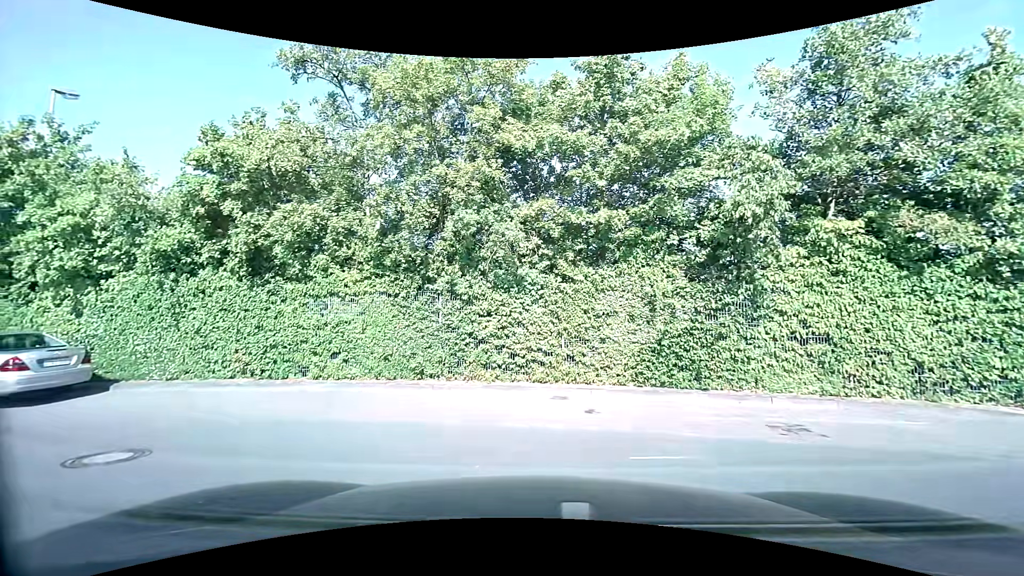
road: unclassified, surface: asphalt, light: Day
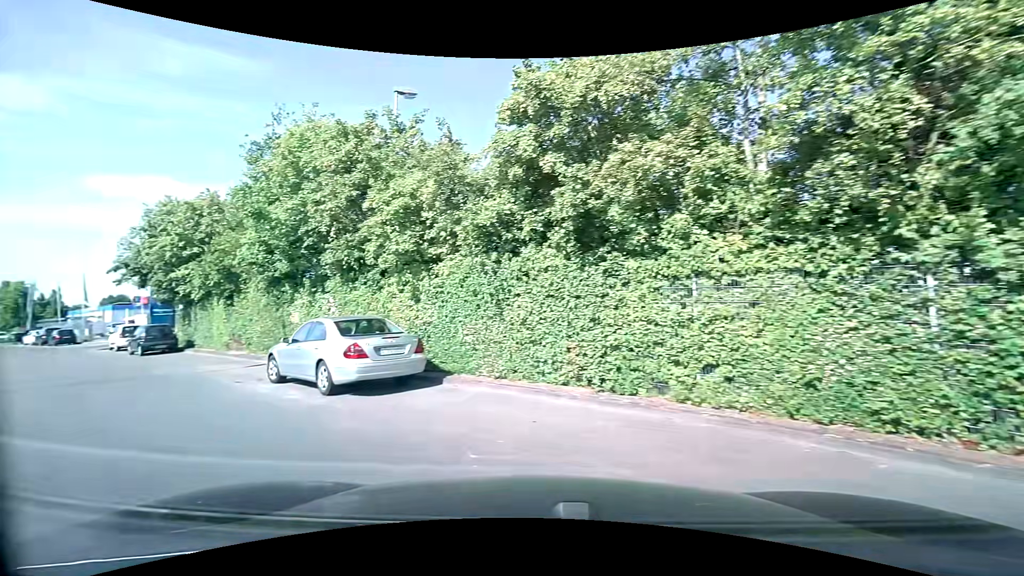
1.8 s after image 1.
(-1.0, +4.2) m; -29°
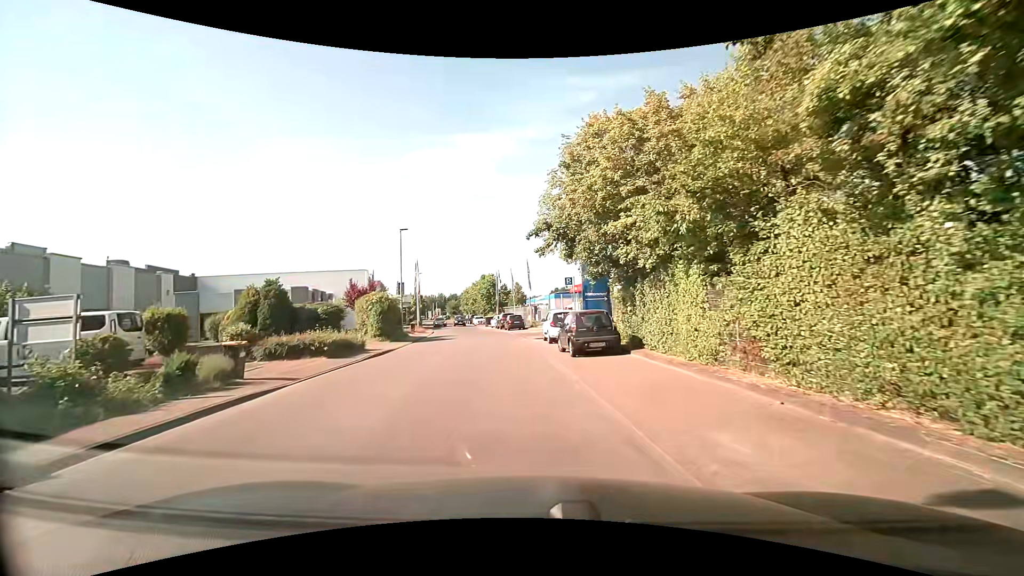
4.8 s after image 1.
(-7.6, +11.5) m; -47°
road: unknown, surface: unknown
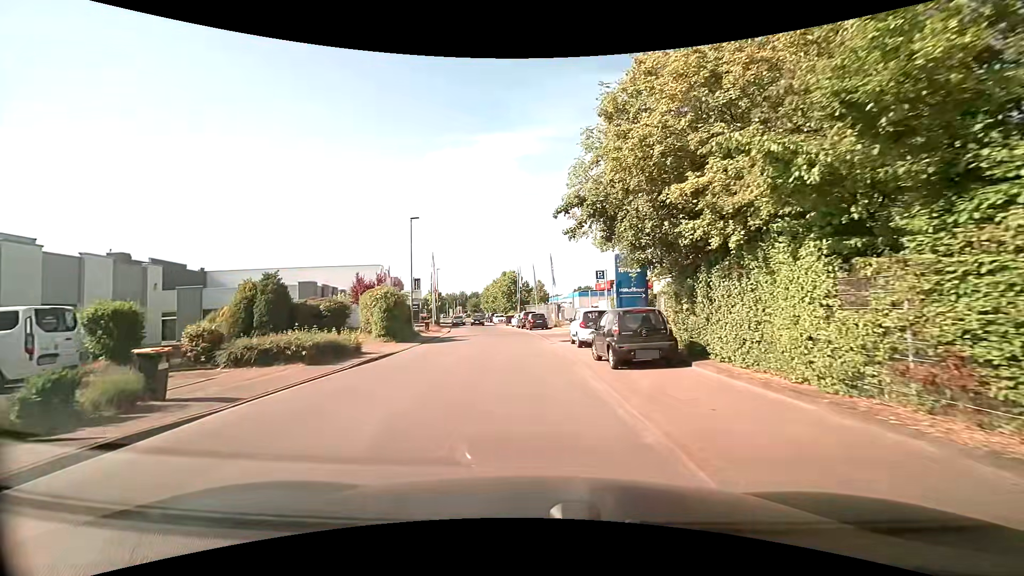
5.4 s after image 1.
(-0.1, +3.7) m; -1°
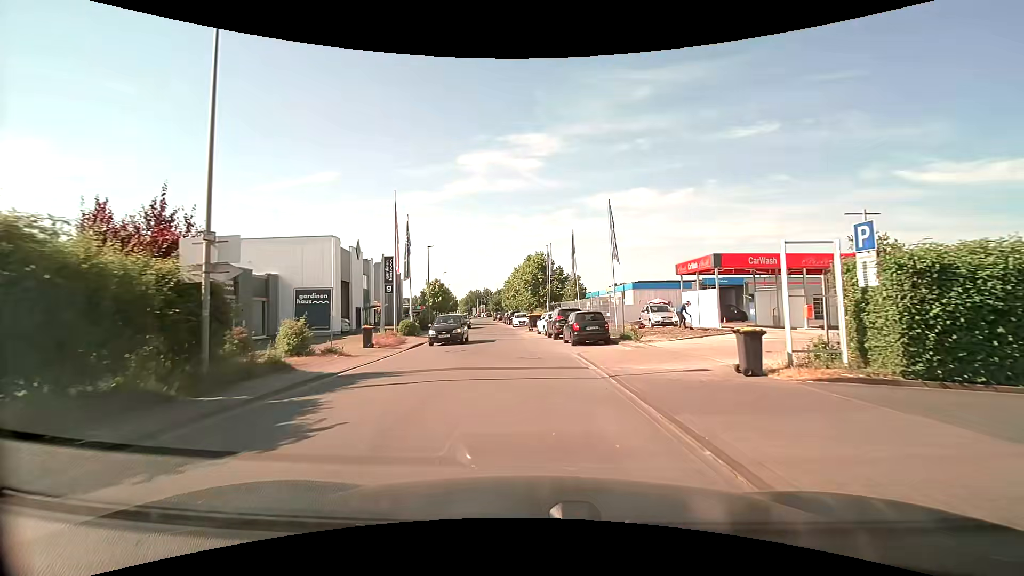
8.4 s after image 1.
(-1.4, +22.5) m; -5°
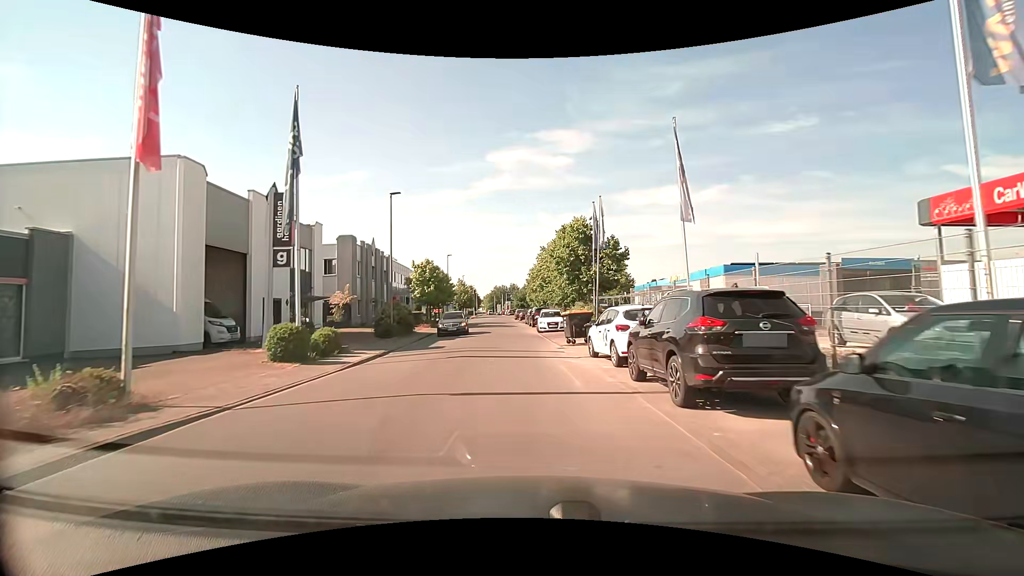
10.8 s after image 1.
(-0.4, +19.7) m; -3°
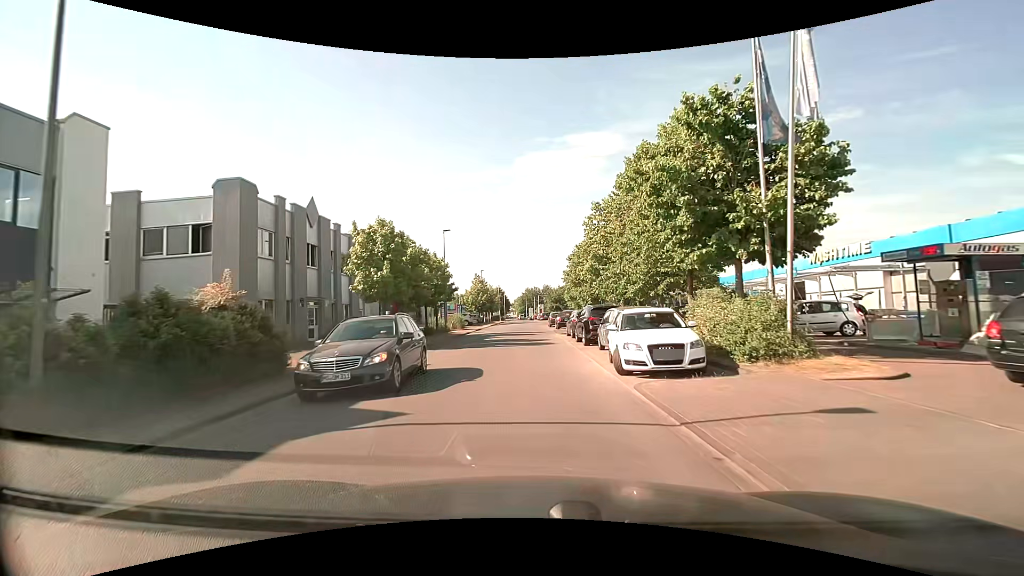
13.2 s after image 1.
(-0.8, +20.5) m; -4°
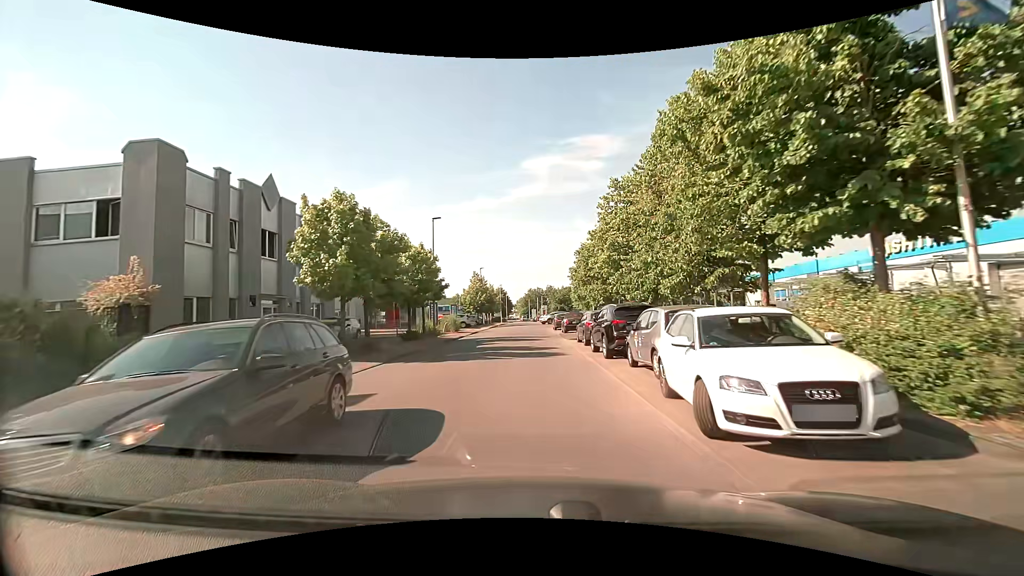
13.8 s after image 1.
(0.0, +5.3) m; 0°
(0, +10) (0, +20) (0, +30) (-1, +40) (-1, +50) (+2, +60) (+10, +65) (+20, +66) (+30, +66) (+40, +65) m
